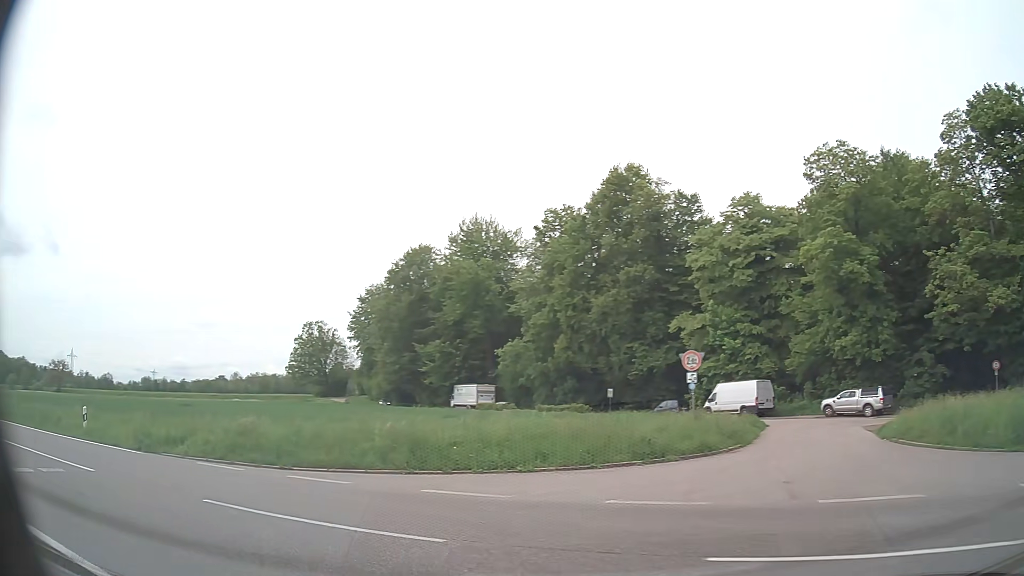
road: unclassified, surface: asphalt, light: Day
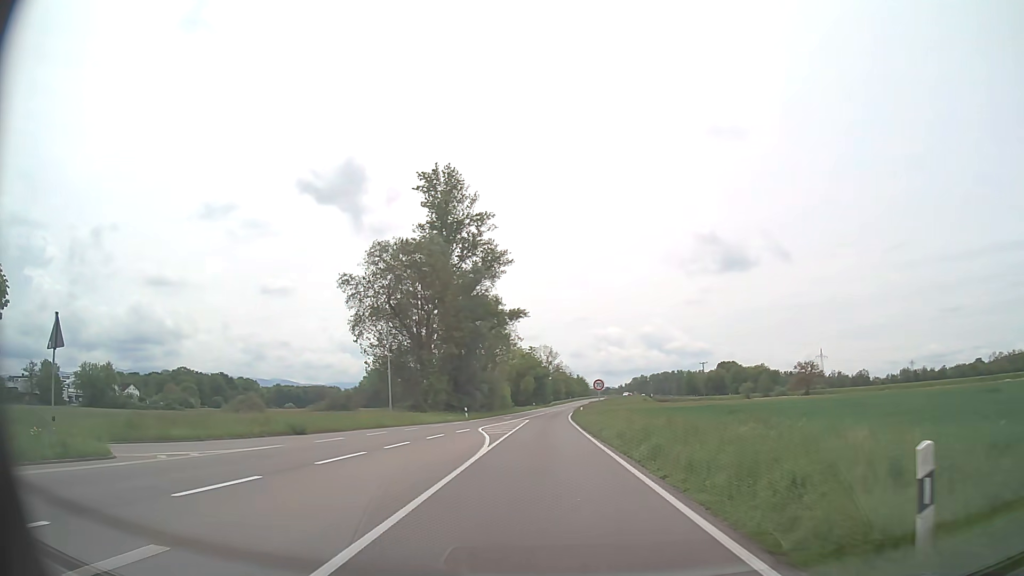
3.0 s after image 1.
(-10.7, +14.9) m; -64°
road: secondary
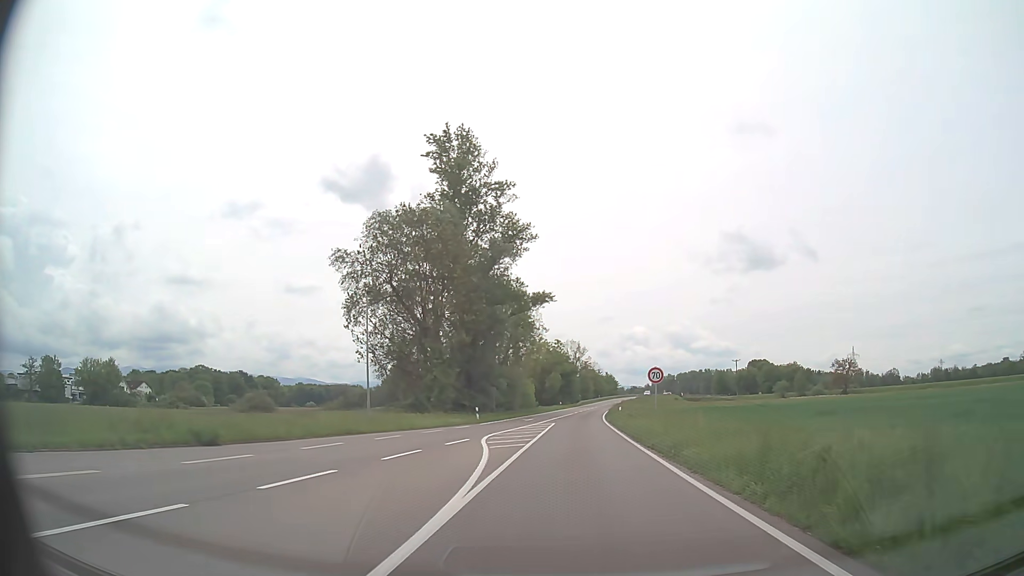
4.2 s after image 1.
(-0.3, +11.2) m; -1°
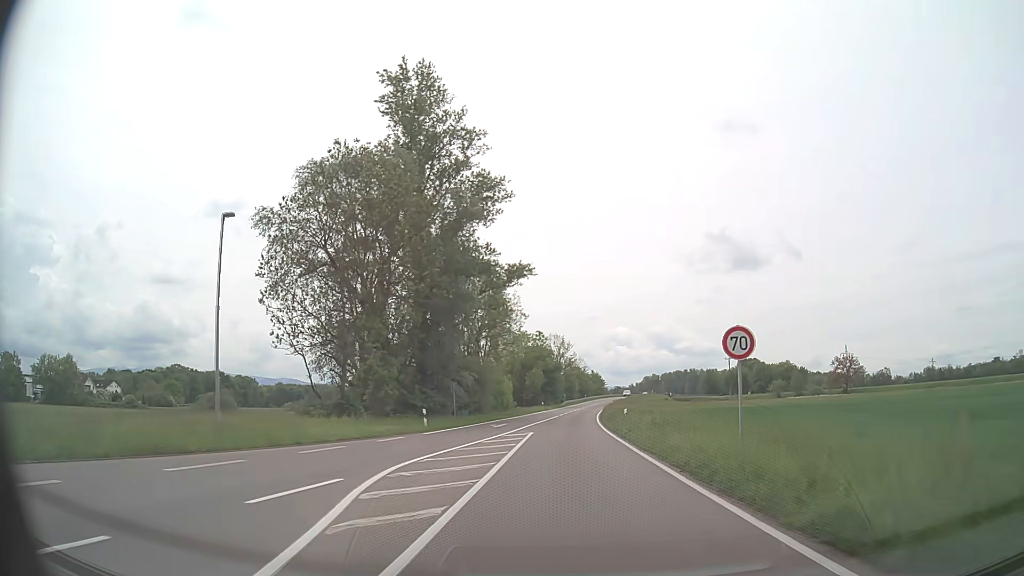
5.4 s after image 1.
(+0.1, +13.6) m; +1°
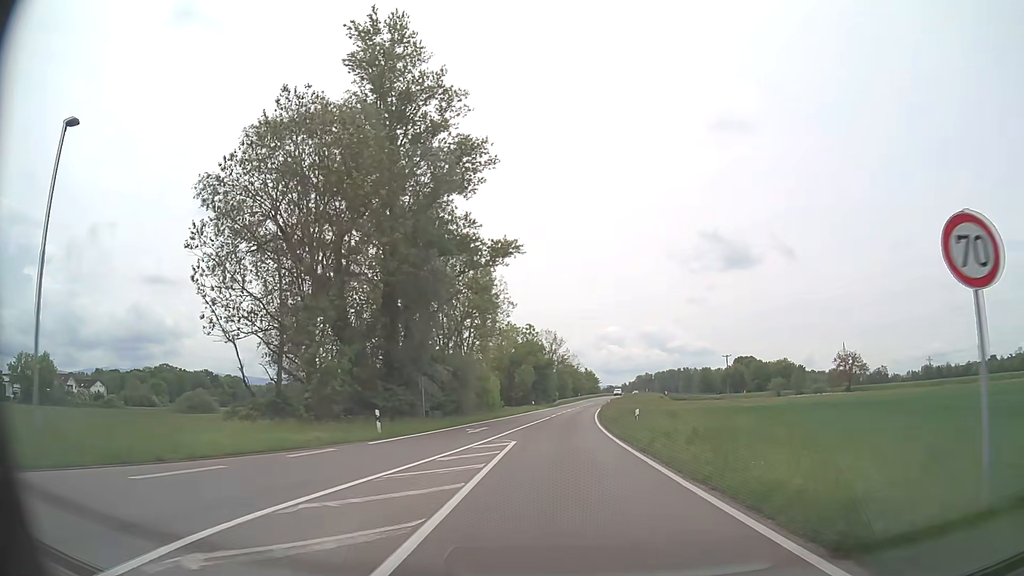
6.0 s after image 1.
(0.0, +7.6) m; +1°
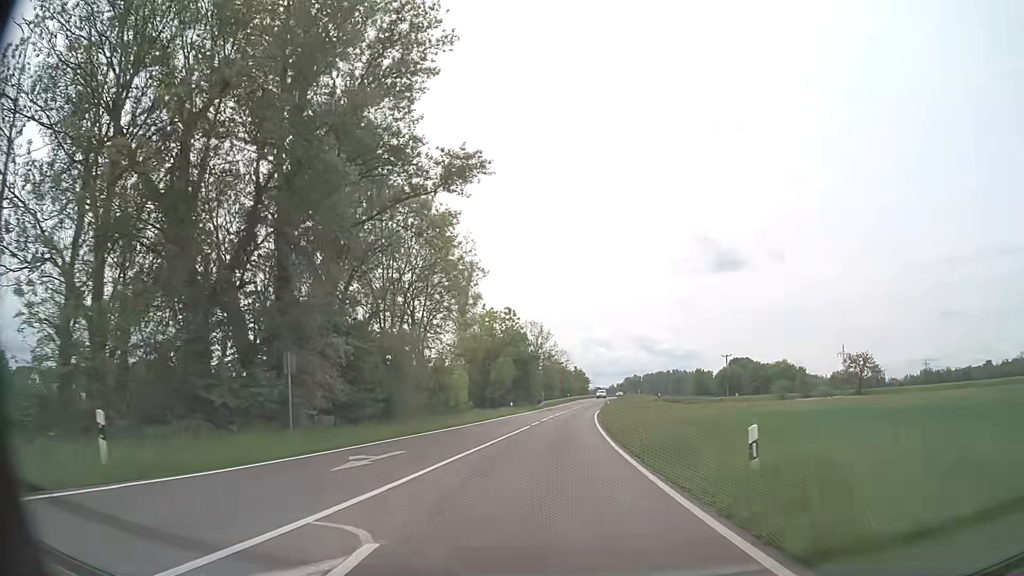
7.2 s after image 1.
(+0.2, +16.4) m; +1°
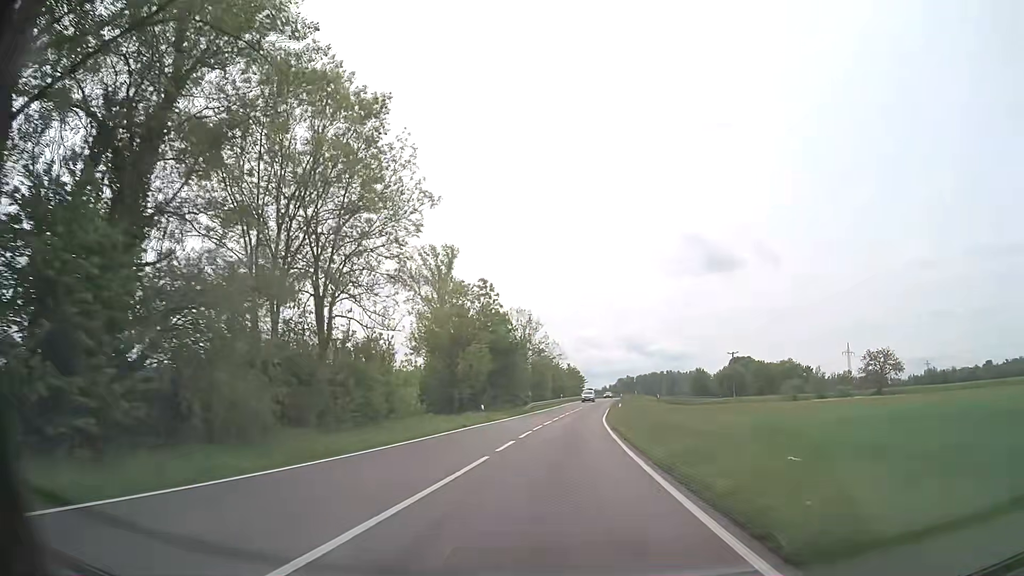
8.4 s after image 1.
(+0.1, +17.6) m; +1°
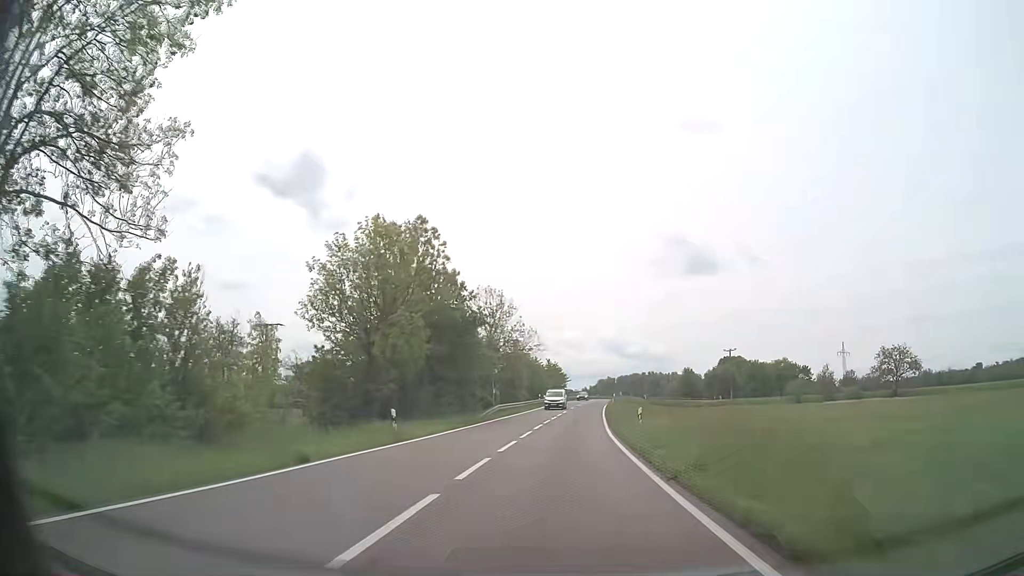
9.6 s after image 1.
(+0.3, +18.6) m; +2°
(0, +10) (0, +20) (+1, +30) (+1, +40) (+2, +50) (+3, +60) (+3, +70) (+4, +80) (+5, +90) (+6, +100) m
